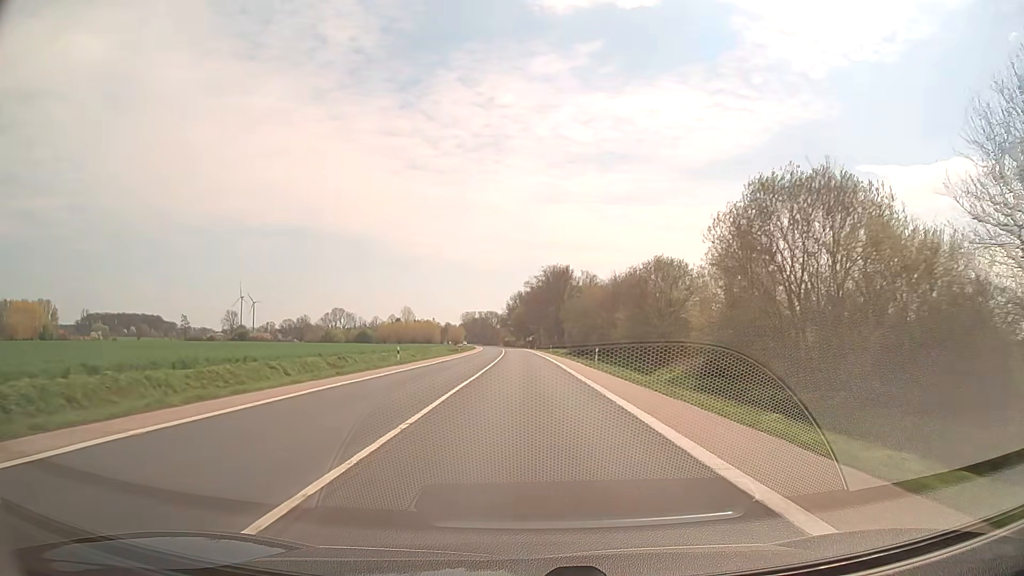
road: secondary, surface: asphalt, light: Day
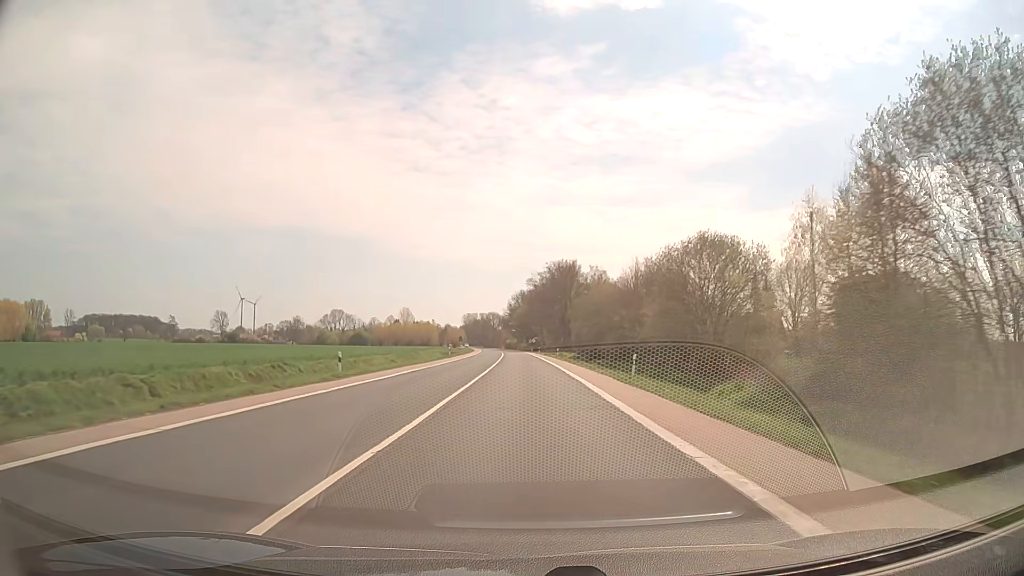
(0.0, +14.3) m; 0°
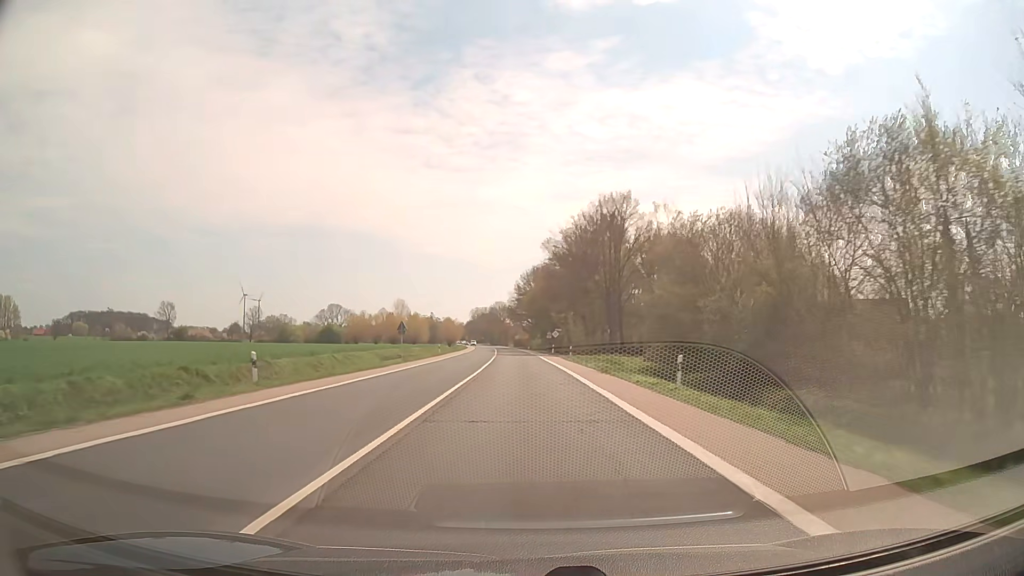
(-0.5, +59.6) m; -1°
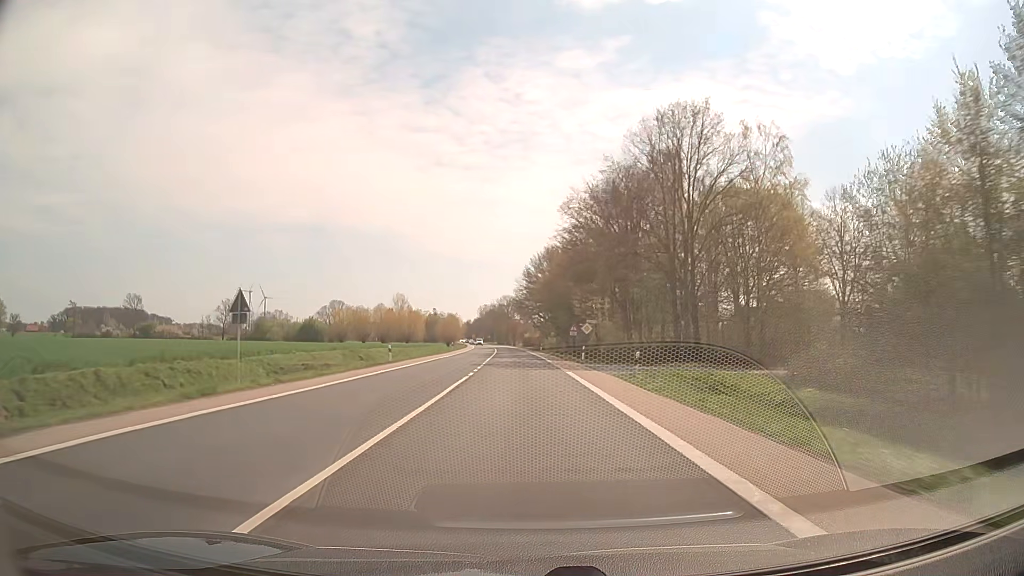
(-0.2, +30.6) m; -1°
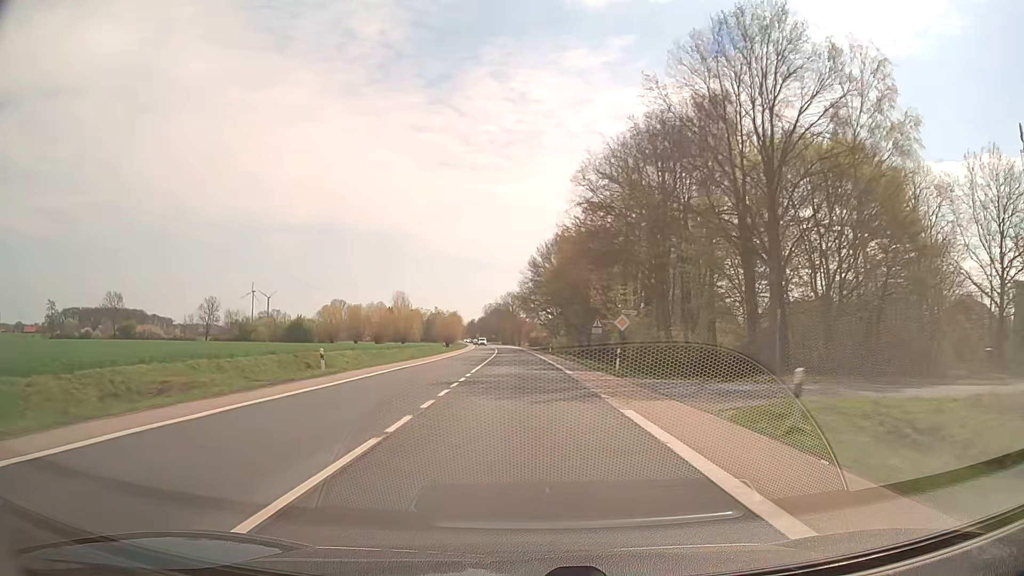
(0.0, +15.4) m; 0°
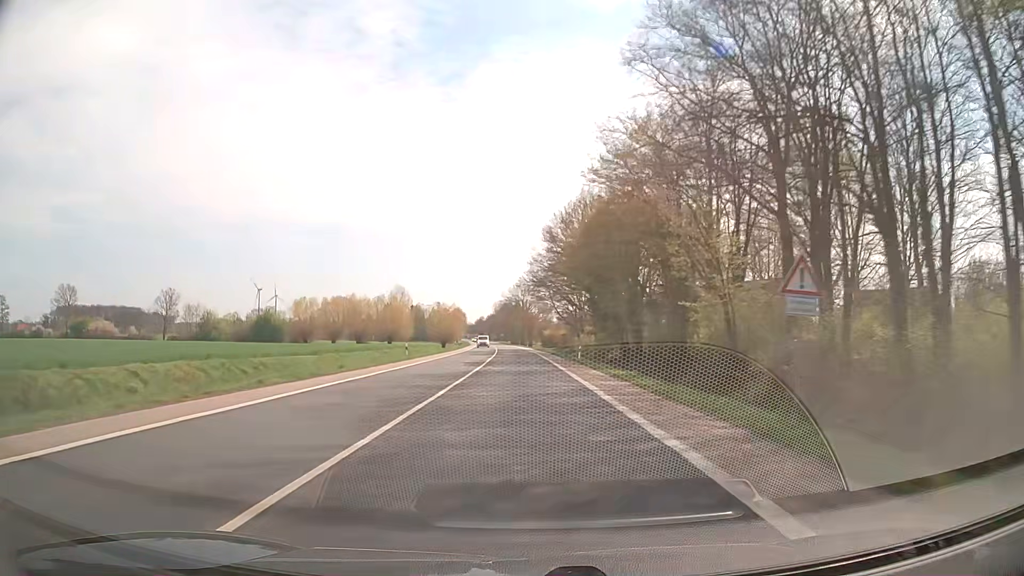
(-0.2, +31.0) m; -1°
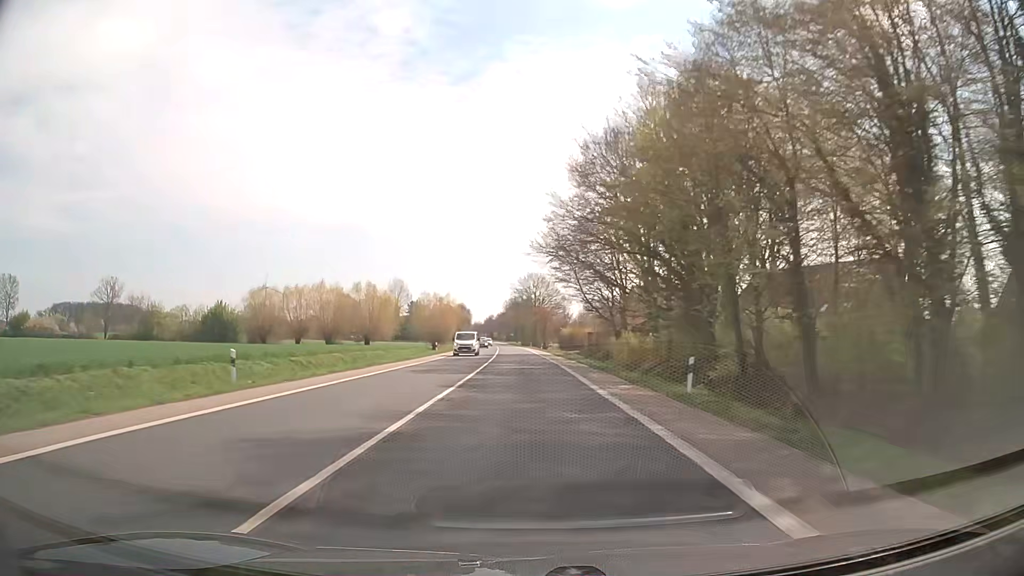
(-0.3, +31.2) m; -1°
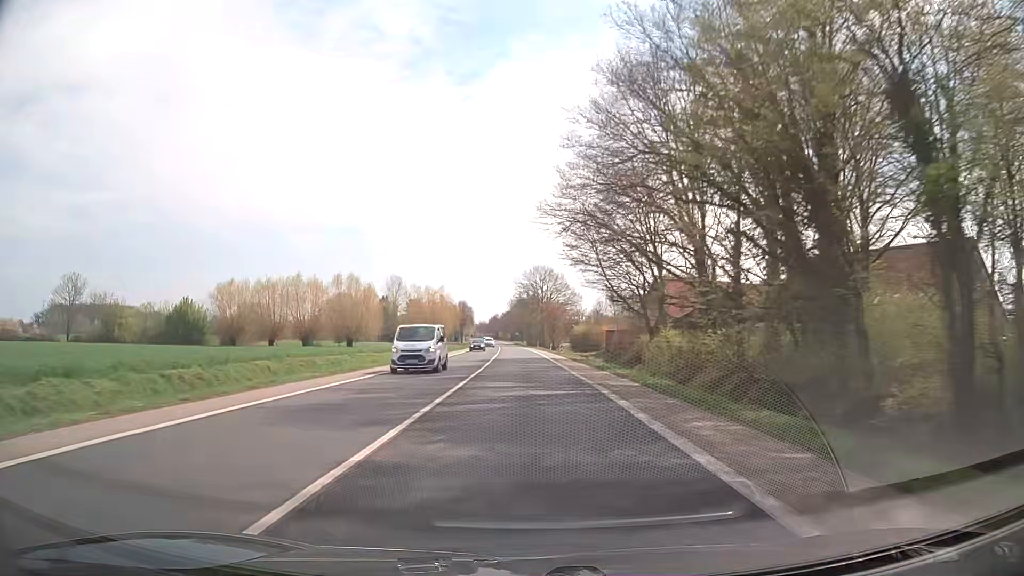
(-0.1, +15.7) m; 0°
(0, +10) (0, +20) (0, +30) (0, +40) (-1, +50) (-1, +60) (-1, +70) (-2, +80) (-2, +90) (-2, +100) m
